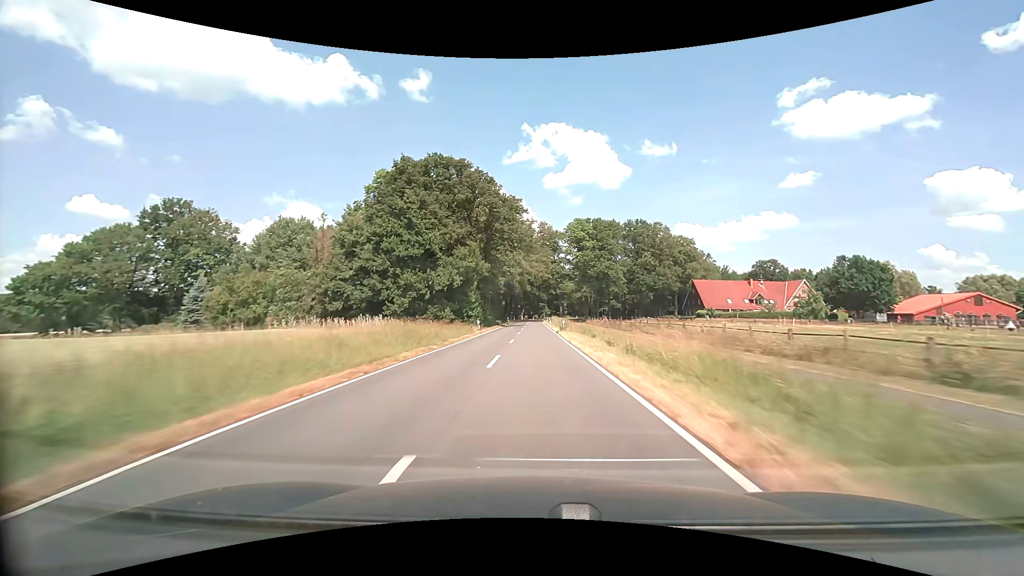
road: secondary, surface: asphalt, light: Day
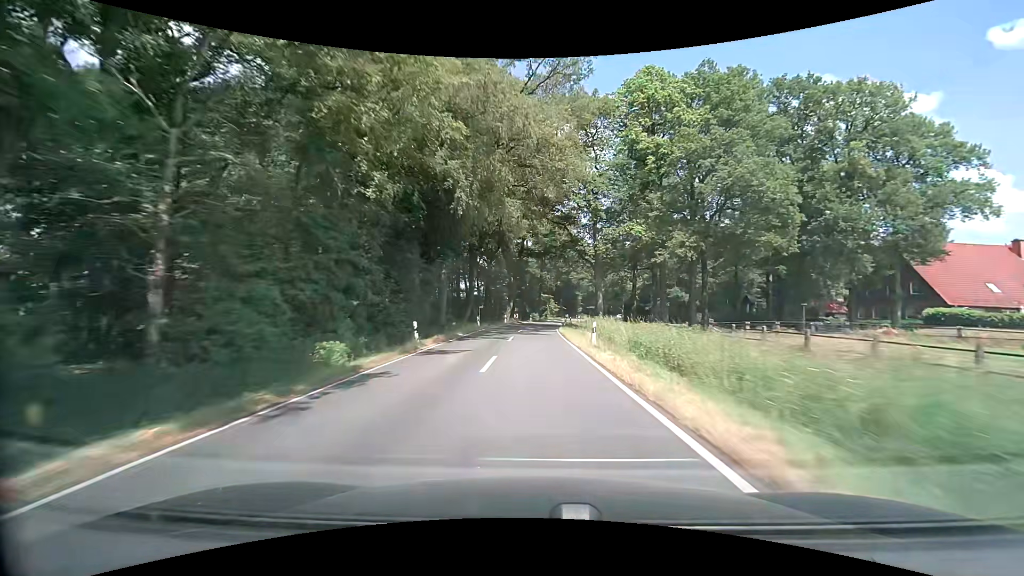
(-0.1, +73.6) m; 0°
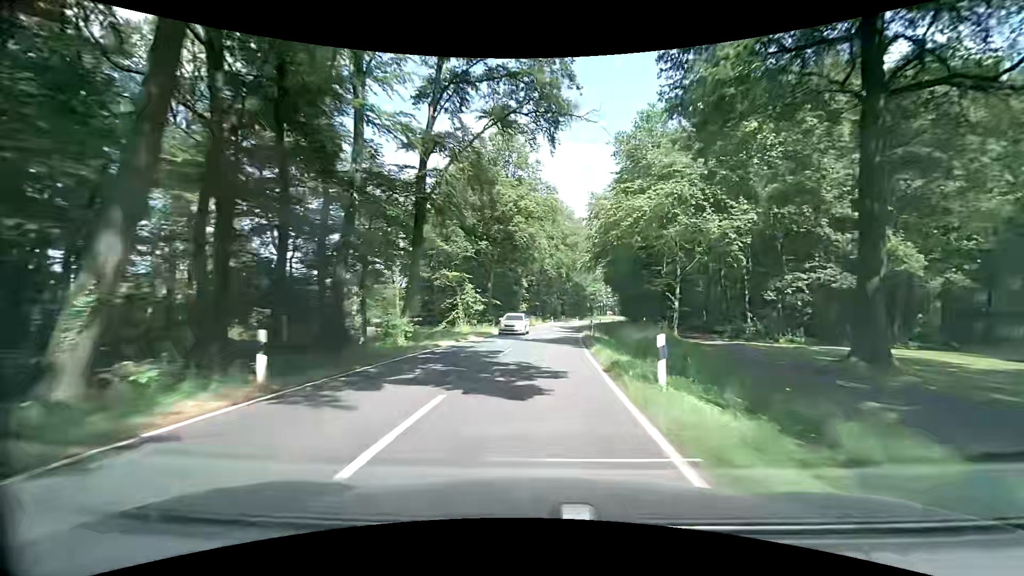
(+2.6, +66.5) m; +7°
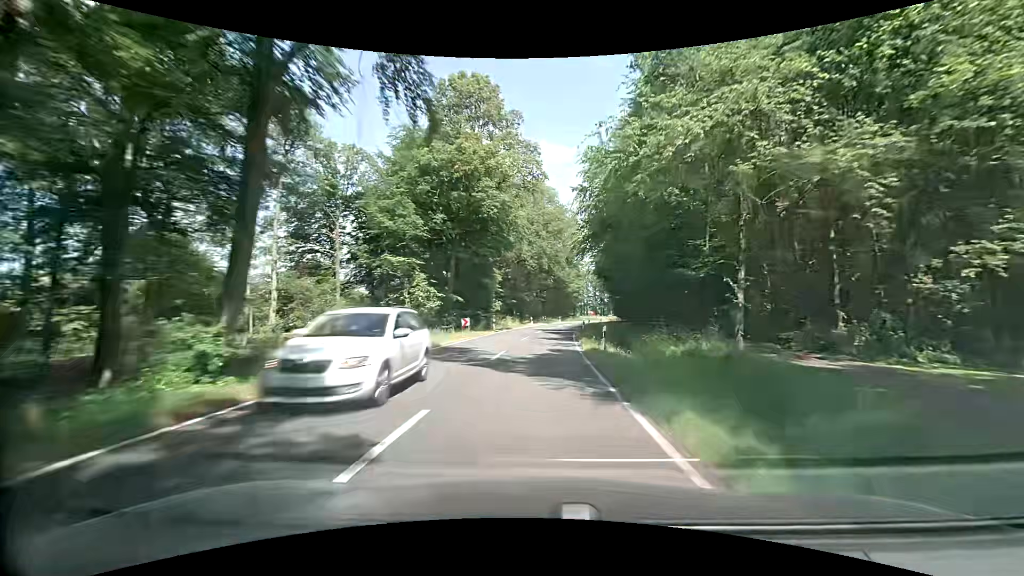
(+0.4, +13.2) m; +3°
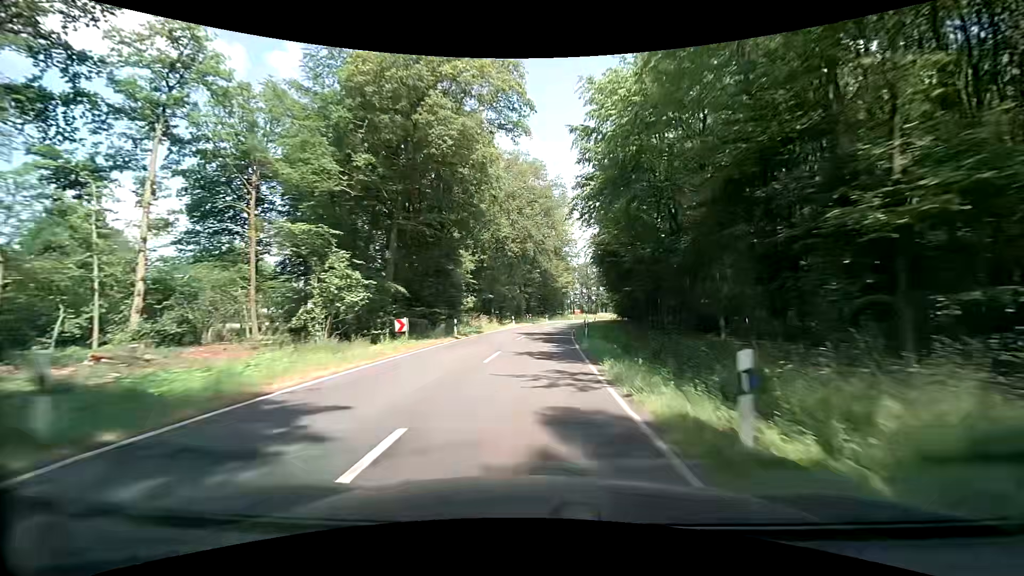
(+0.3, +13.2) m; +2°
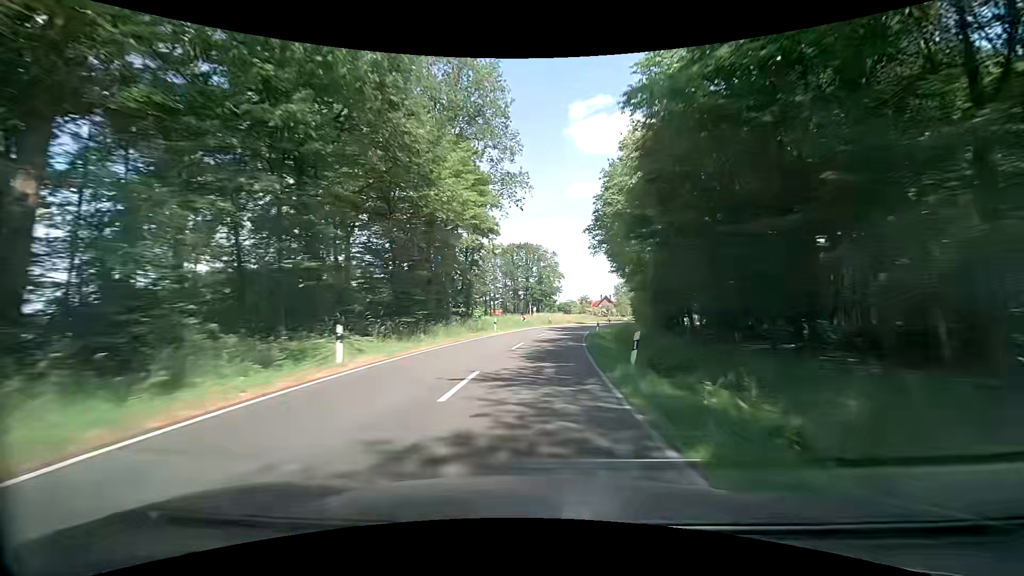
(+4.9, +65.4) m; +9°
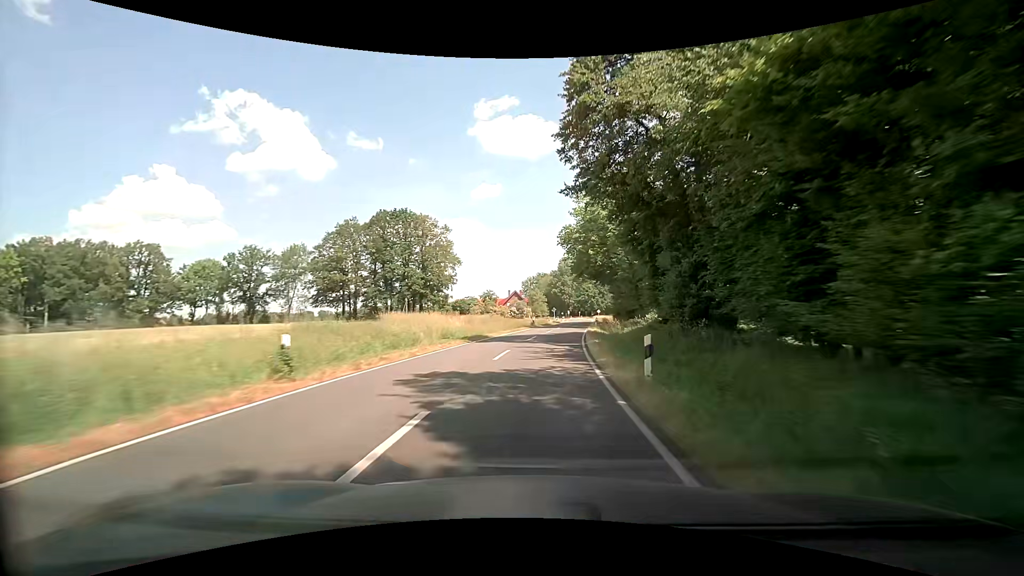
(+4.5, +52.4) m; +10°
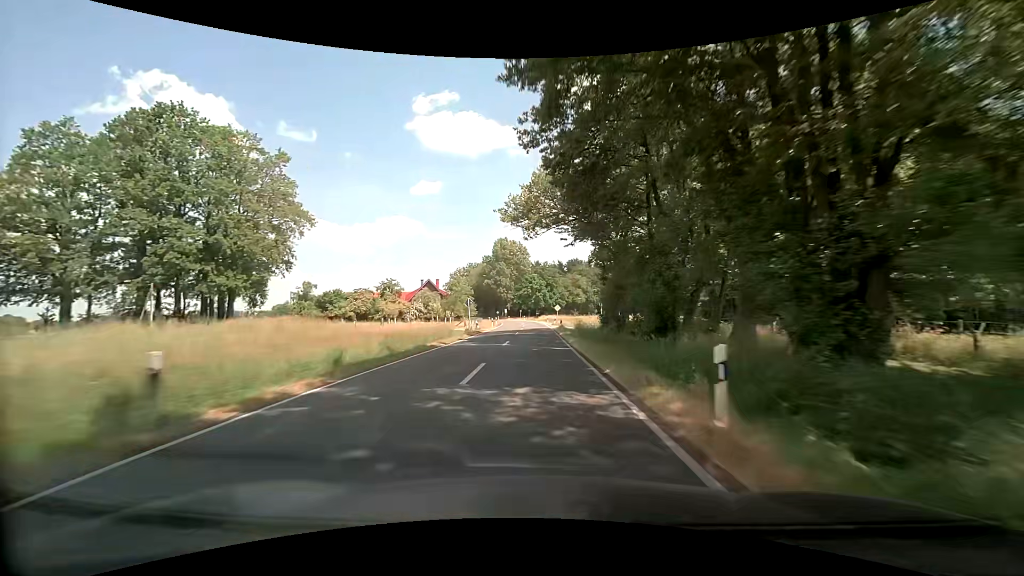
(+4.6, +53.0) m; +8°
(0, +10) (0, +20) (0, +30) (+1, +40) (+1, +50) (0, +60) (0, +70) (0, +80) (-1, +90) (-2, +100) m
